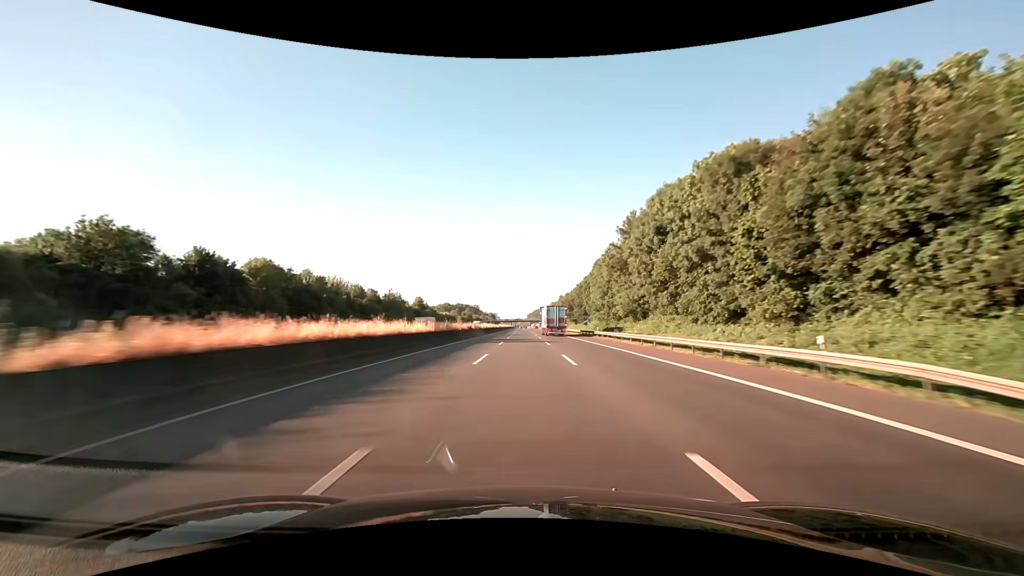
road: motorway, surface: asphalt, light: Day
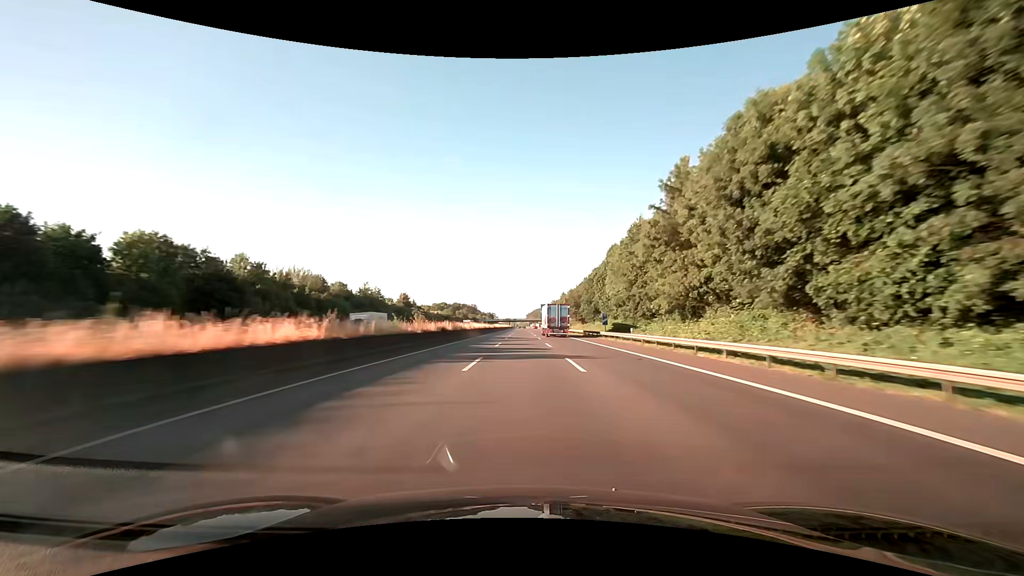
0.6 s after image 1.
(0.0, +20.7) m; 0°
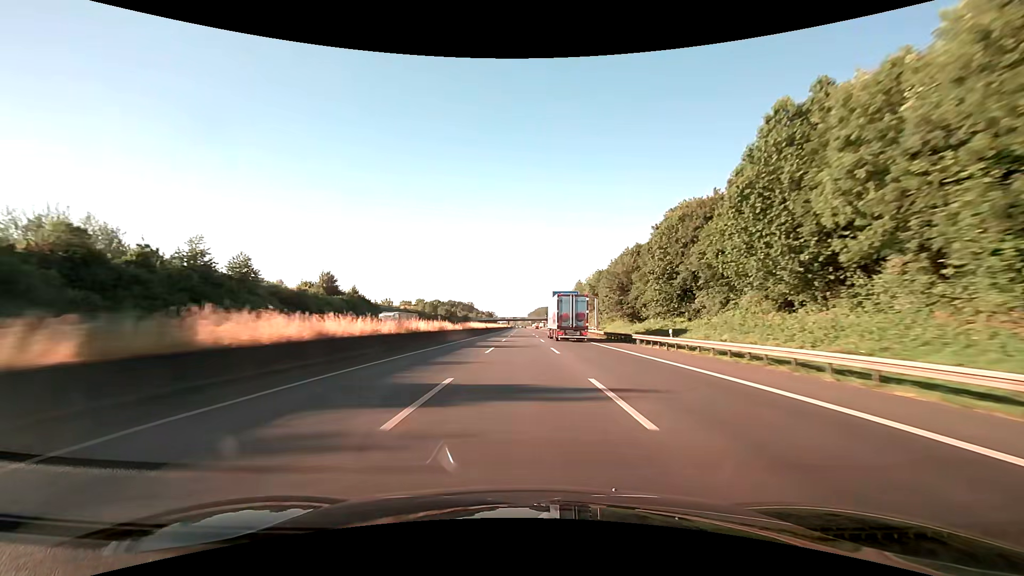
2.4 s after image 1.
(-0.1, +62.0) m; 0°
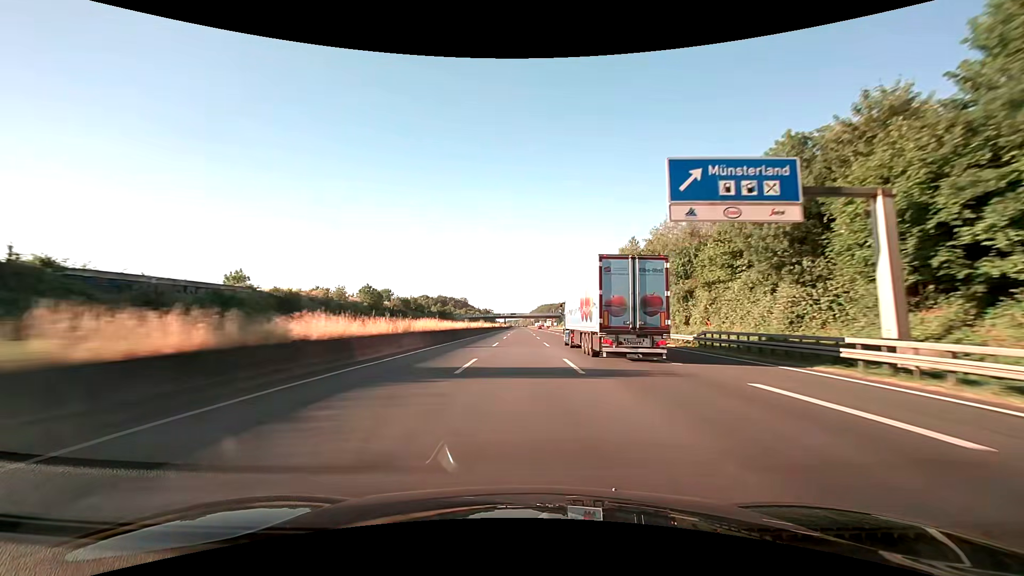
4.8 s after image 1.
(-0.1, +82.7) m; 0°
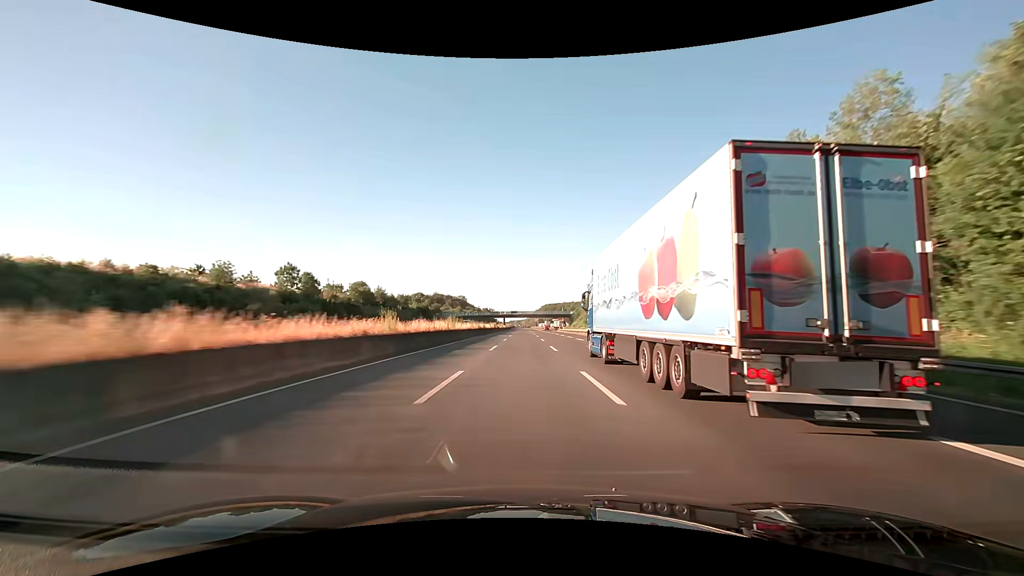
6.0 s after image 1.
(-0.1, +41.3) m; 0°
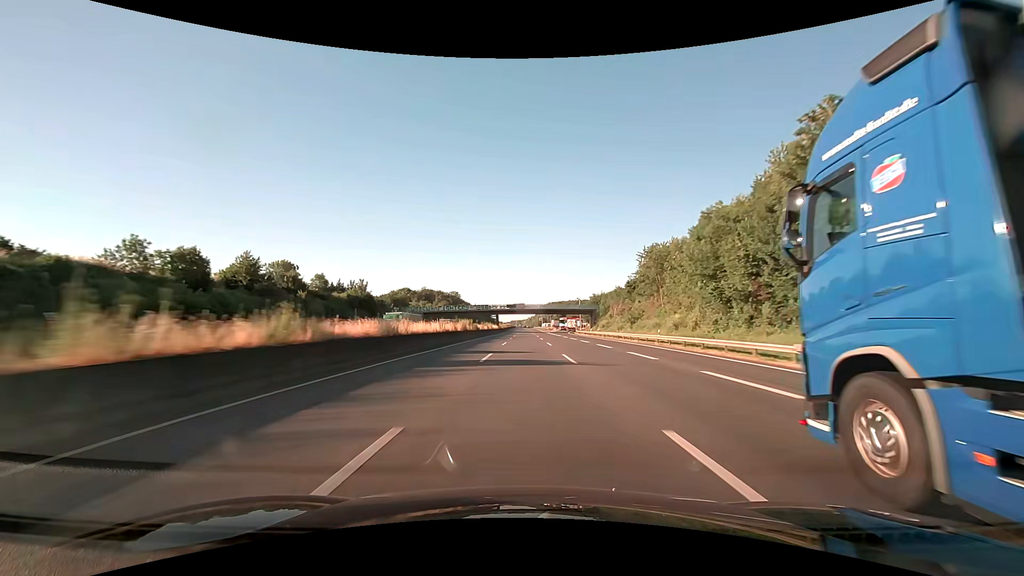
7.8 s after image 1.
(-0.2, +61.9) m; 0°
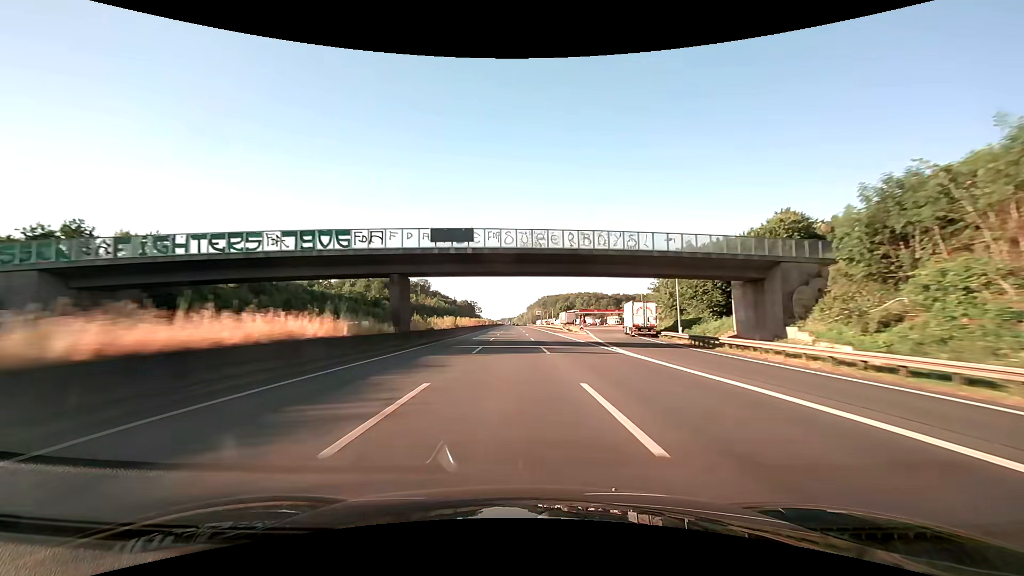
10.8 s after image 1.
(+0.6, +103.2) m; +1°
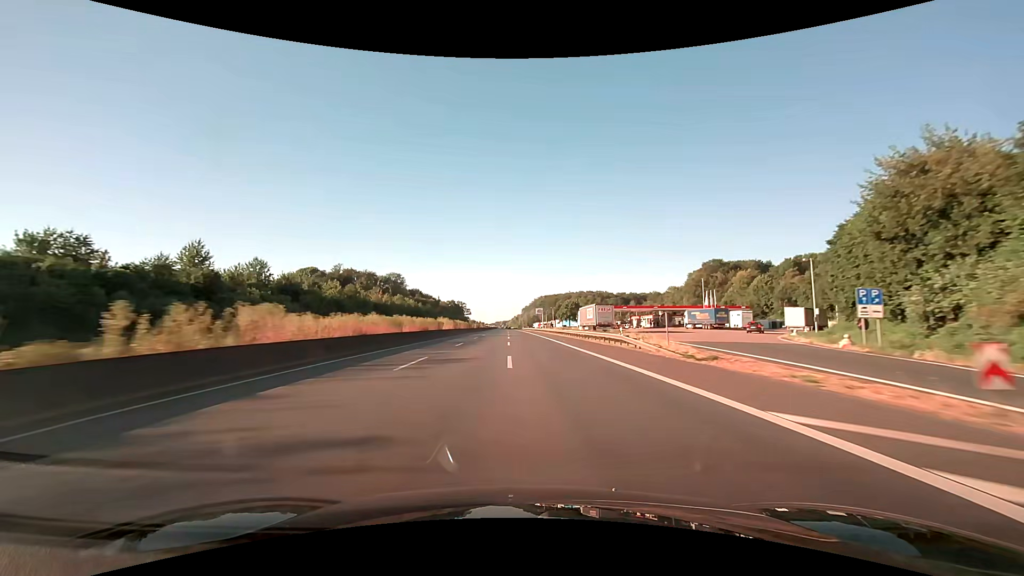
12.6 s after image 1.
(+0.6, +62.0) m; +1°
(0, +10) (0, +20) (0, +30) (0, +40) (0, +50) (0, +60) (0, +70) (-1, +80) (-1, +90) (-1, +100) m
